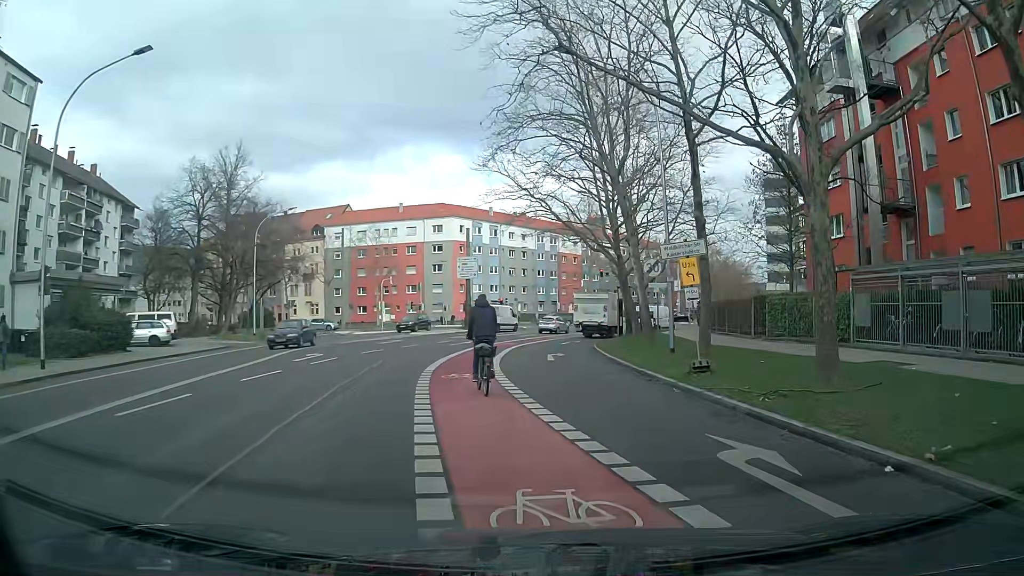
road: secondary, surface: asphalt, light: Day
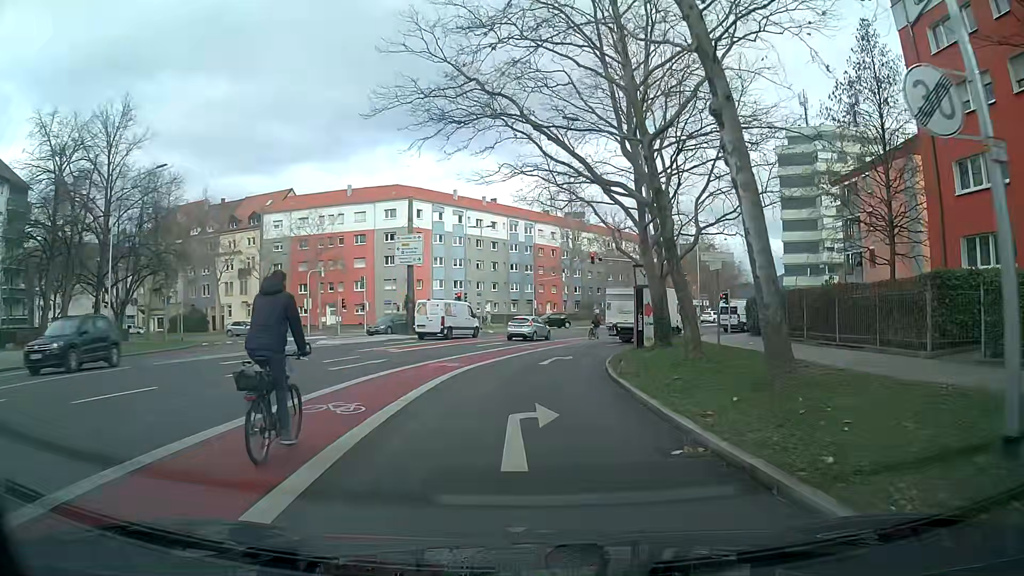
(+0.5, +17.1) m; +1°
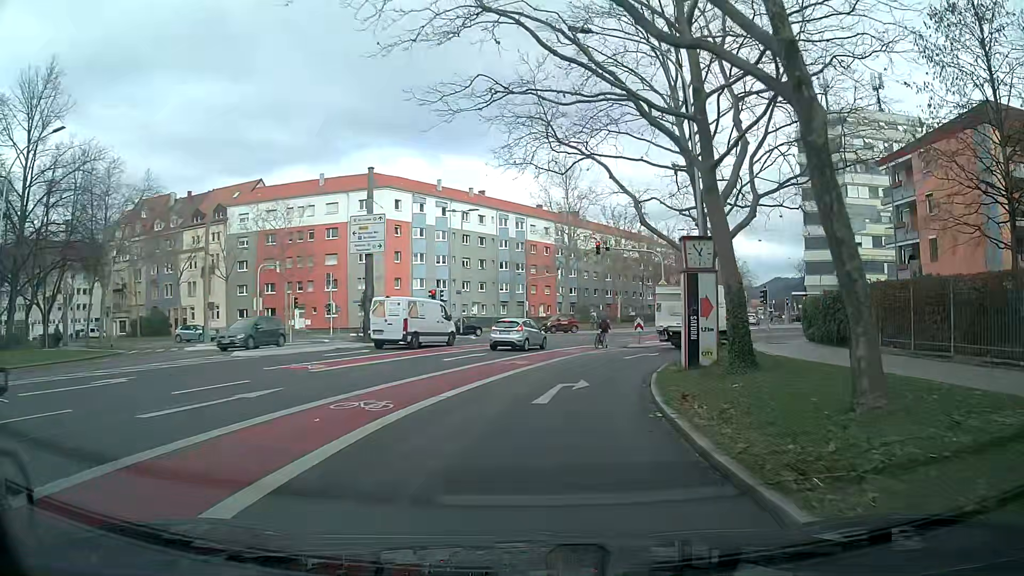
(+0.2, +9.5) m; 0°
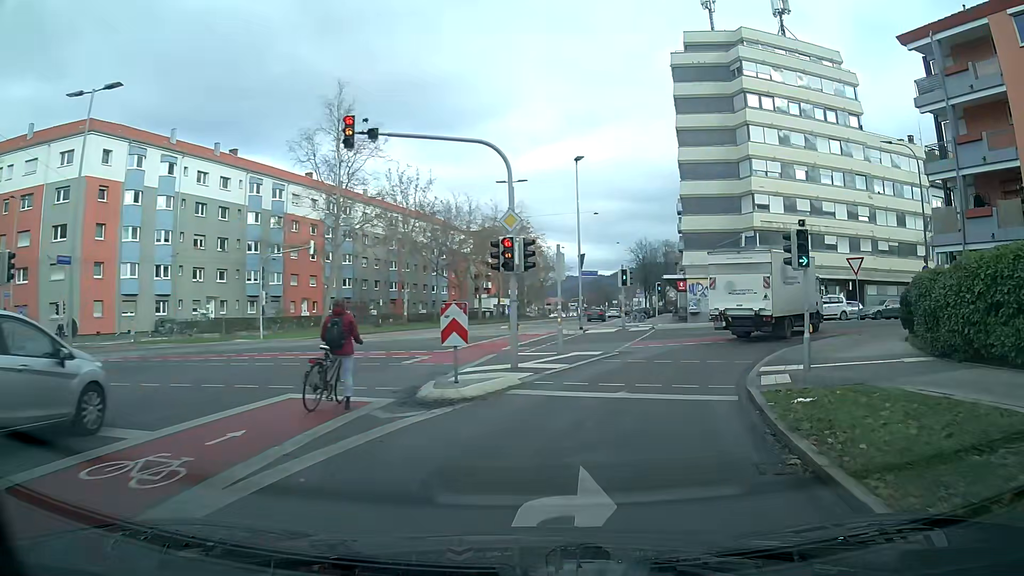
(+3.5, +24.8) m; +19°
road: secondary_link
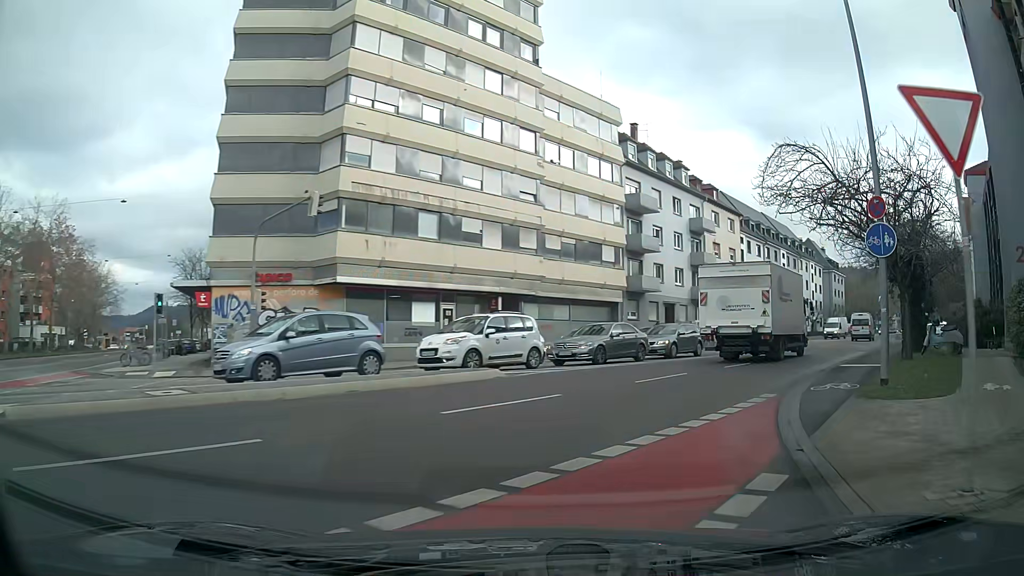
(+6.7, +22.8) m; +36°
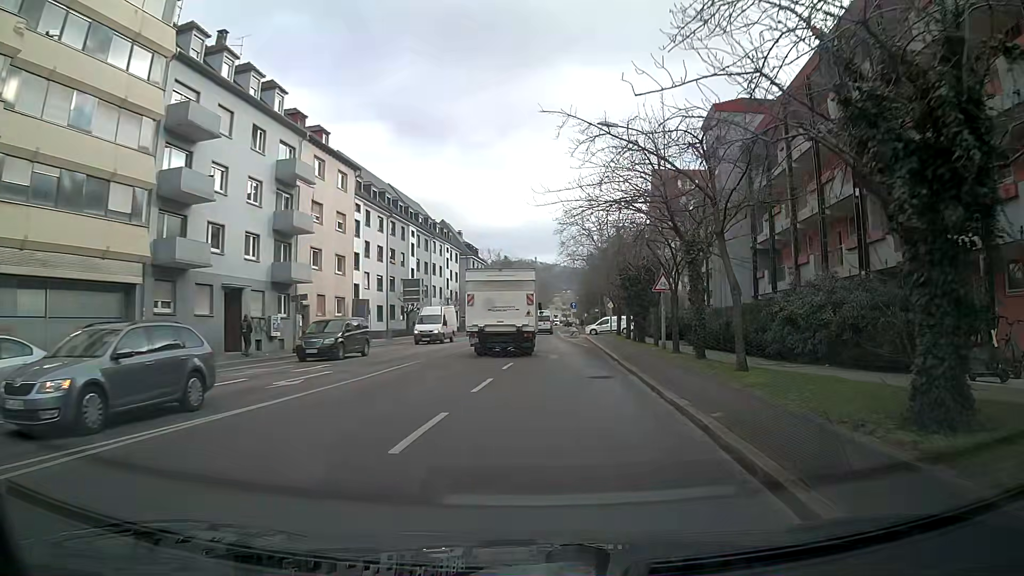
(+5.7, +18.2) m; +31°
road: secondary
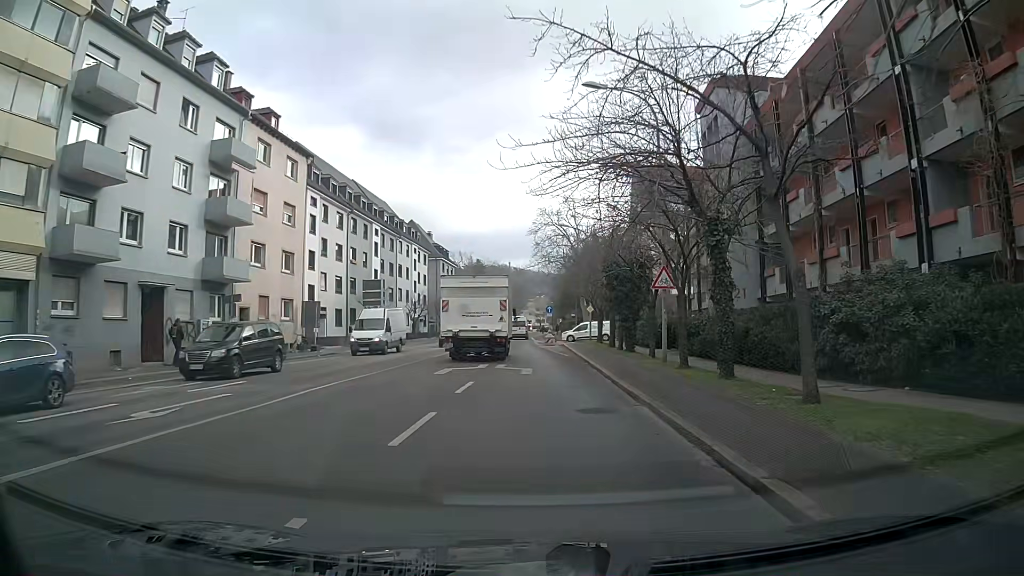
(+0.2, +5.3) m; +2°
(0, +10) (+1, +20) (0, +30) (0, +40) (0, +50) (-1, +60) (0, +70) (0, +80) (0, +90) (+1, +100) m
